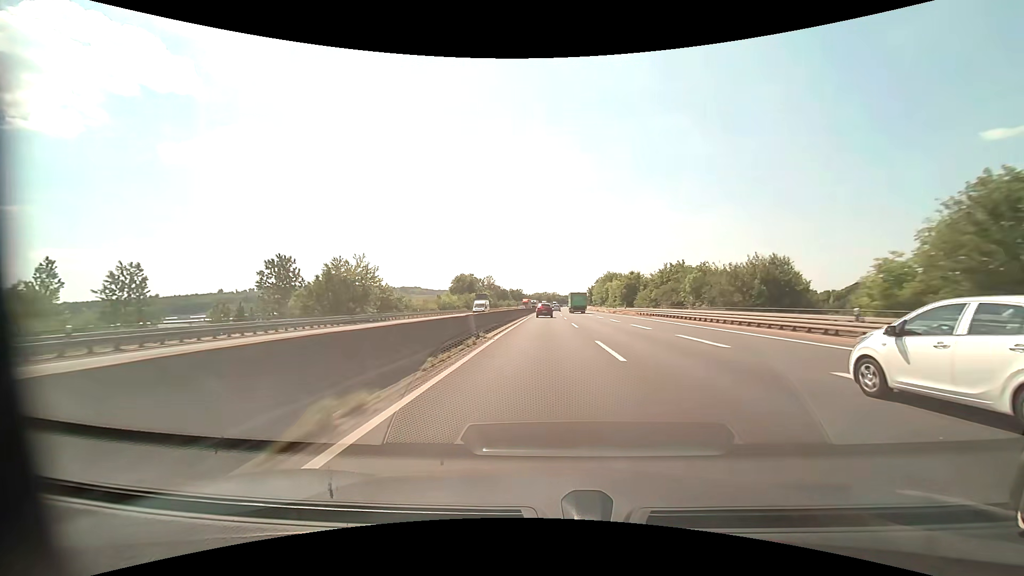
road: motorway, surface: asphalt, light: Day
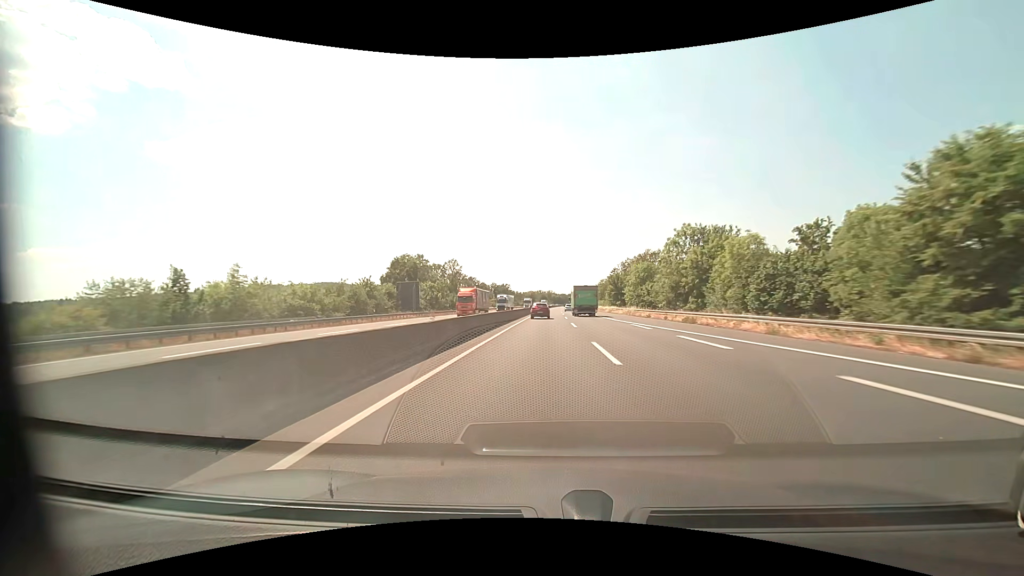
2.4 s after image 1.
(+0.6, +72.5) m; +1°
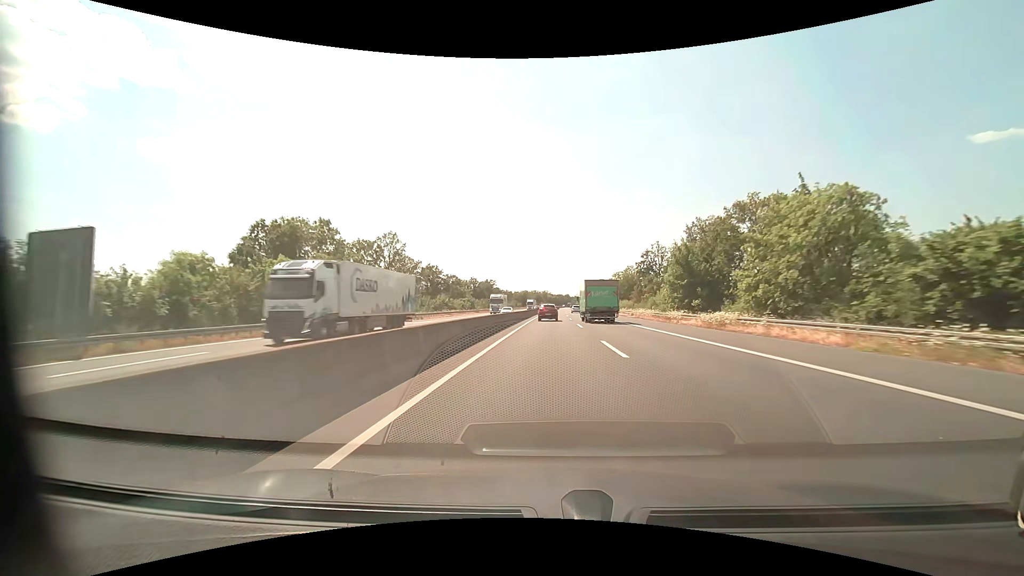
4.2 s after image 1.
(+0.1, +52.3) m; 0°
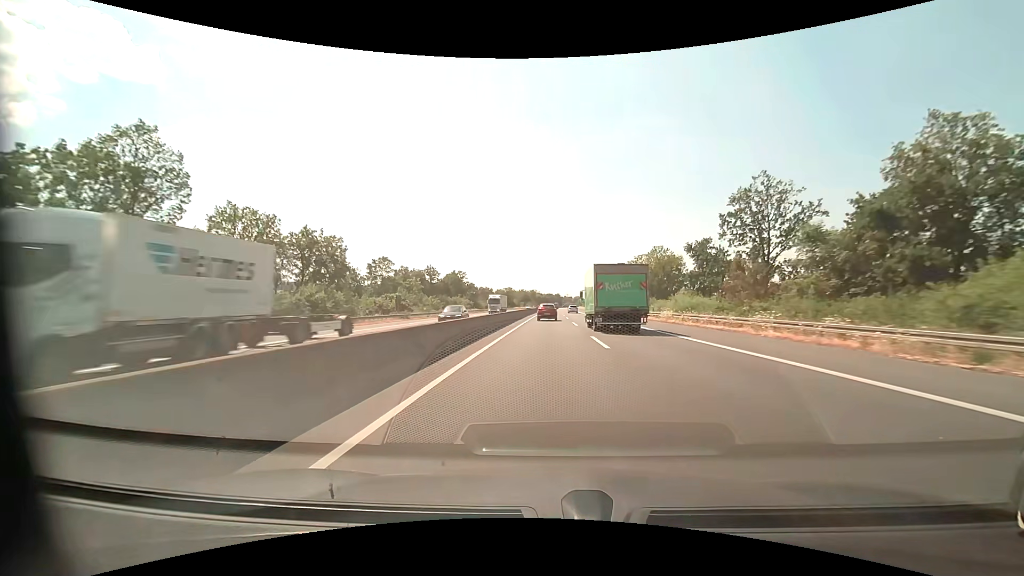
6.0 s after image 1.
(+0.7, +51.3) m; +1°
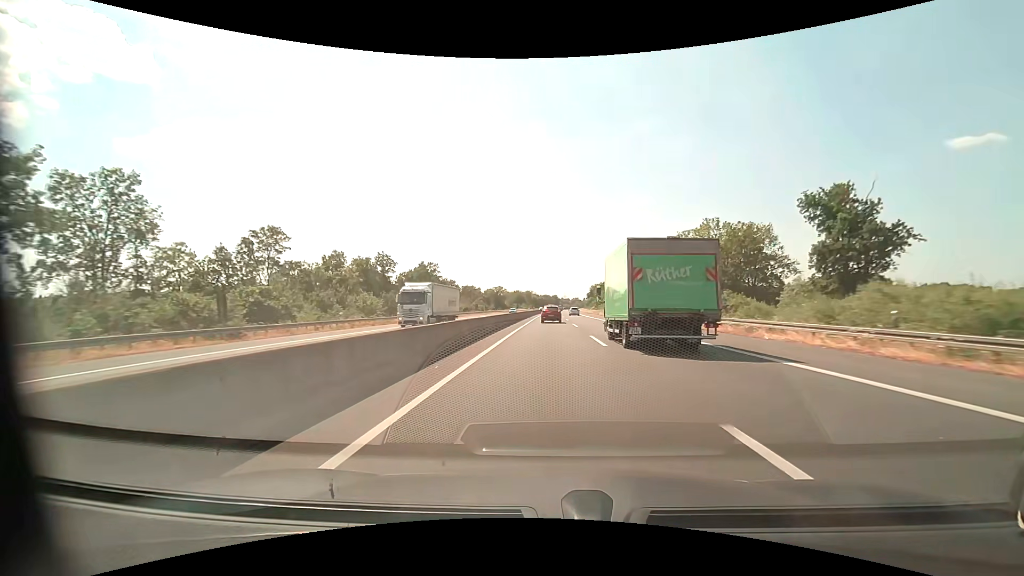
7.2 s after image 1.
(+0.1, +34.5) m; 0°
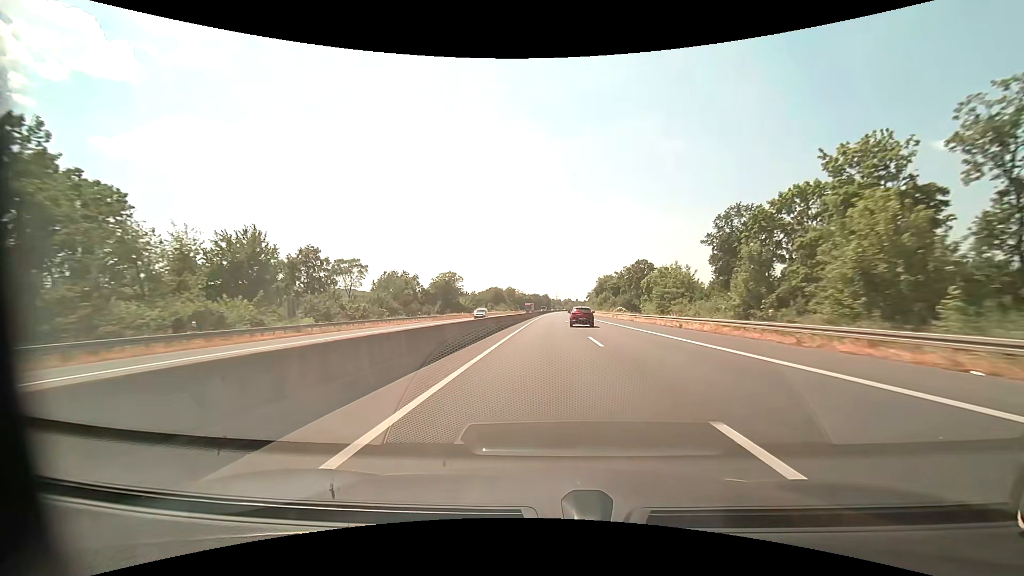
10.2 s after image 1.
(+0.9, +90.0) m; +1°
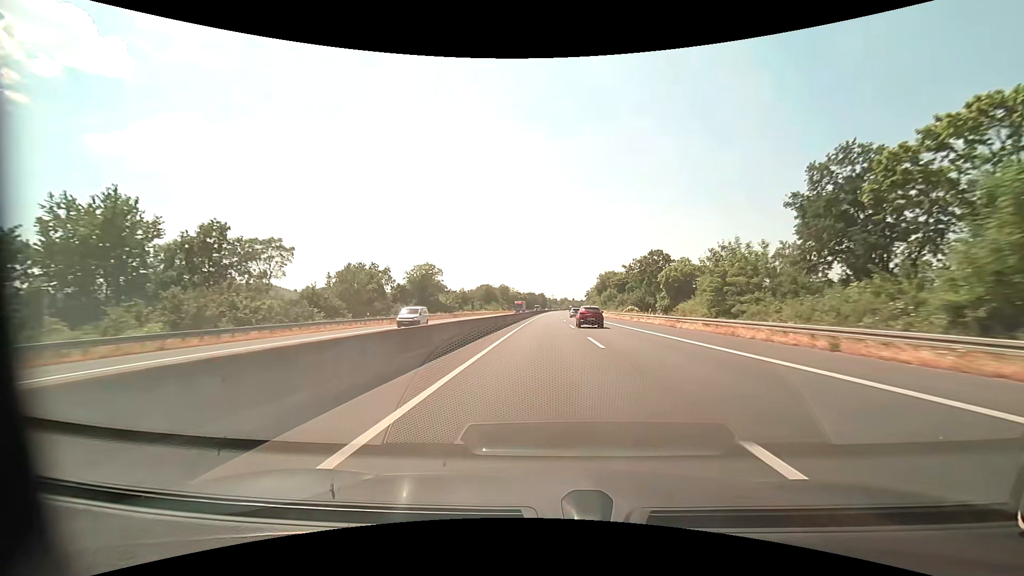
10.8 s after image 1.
(0.0, +19.0) m; 0°
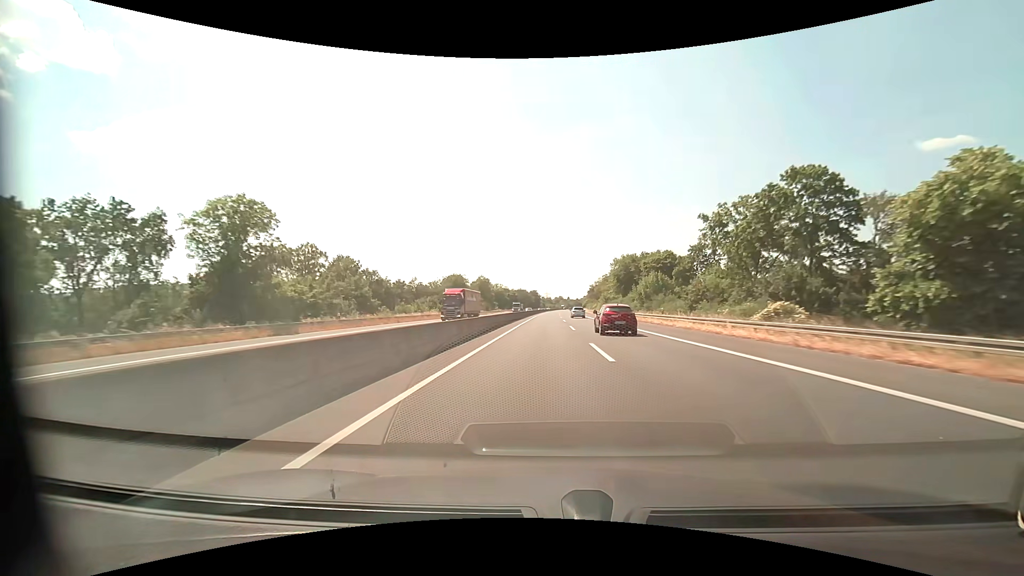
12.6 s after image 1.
(+0.6, +58.8) m; +1°
(0, +10) (0, +20) (0, +30) (0, +40) (0, +50) (0, +60) (0, +70) (+1, +80) (+1, +90) (+1, +100) m
